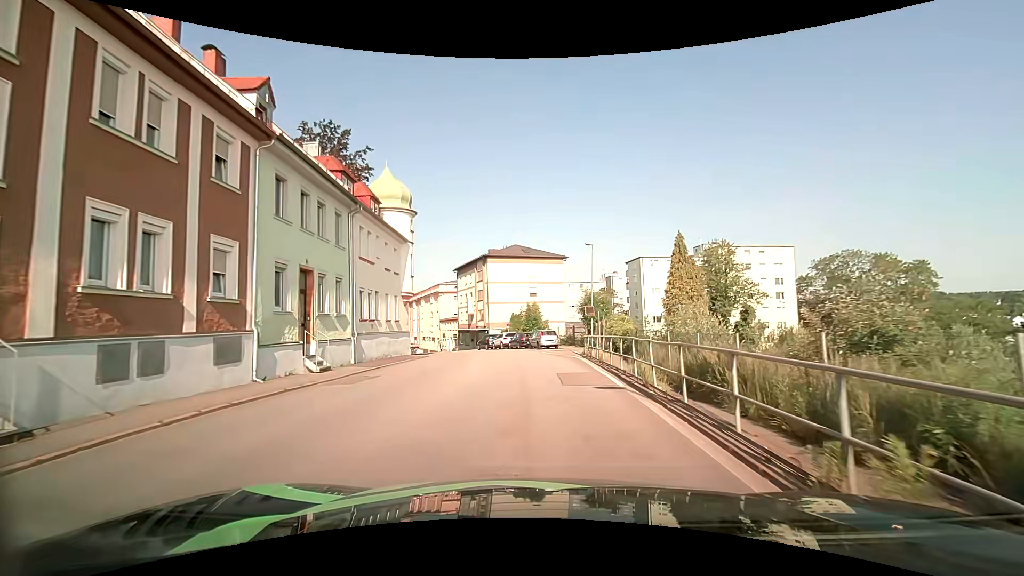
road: tertiary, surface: asphalt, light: Day
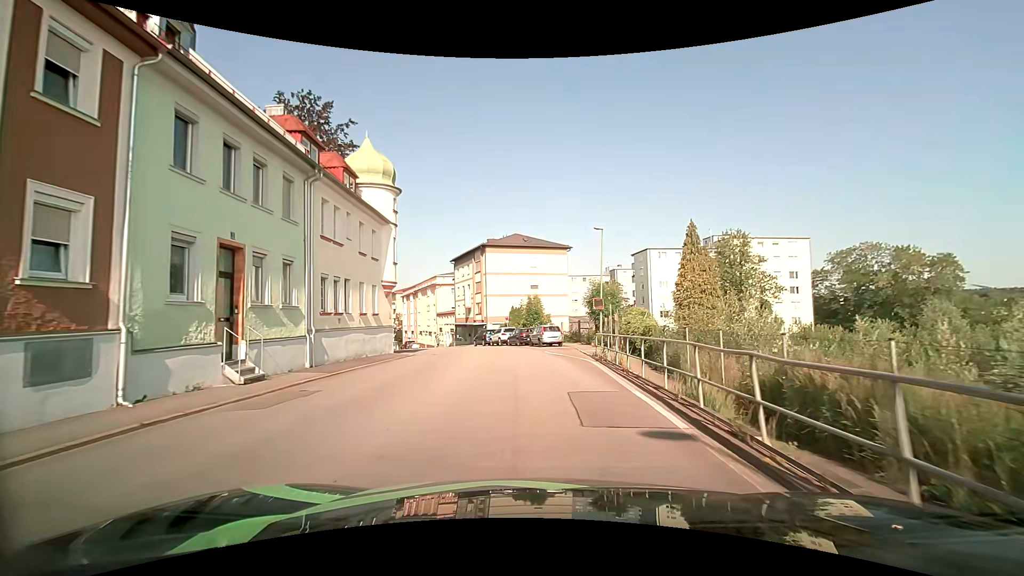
(0.0, +4.5) m; 0°
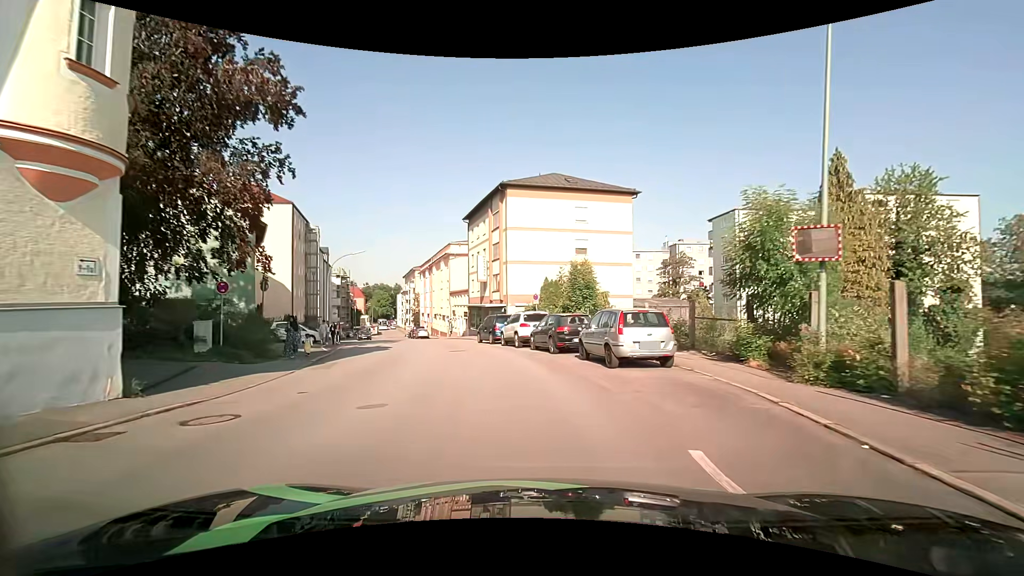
(-0.6, +22.4) m; -4°
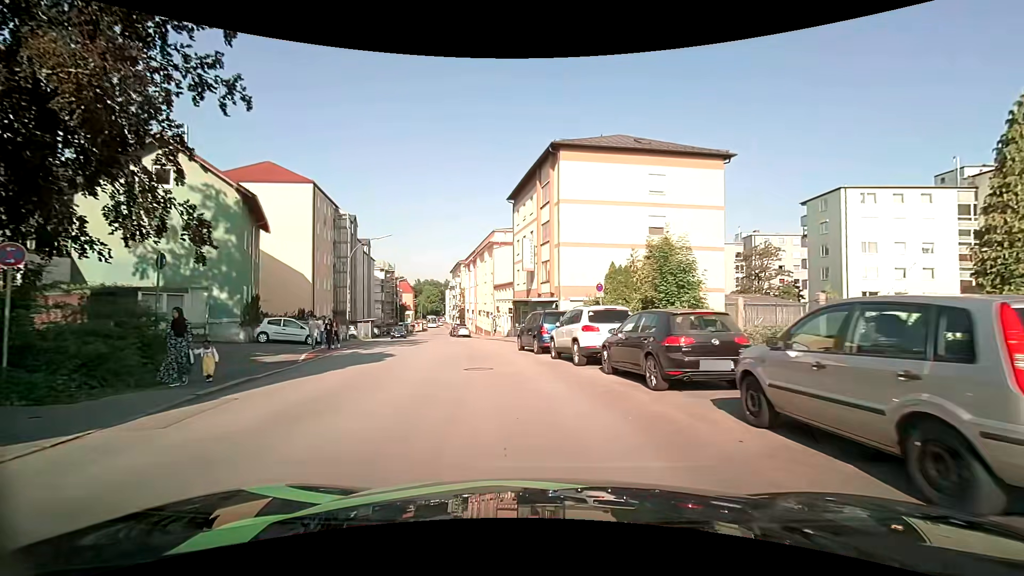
(-0.4, +8.9) m; -6°
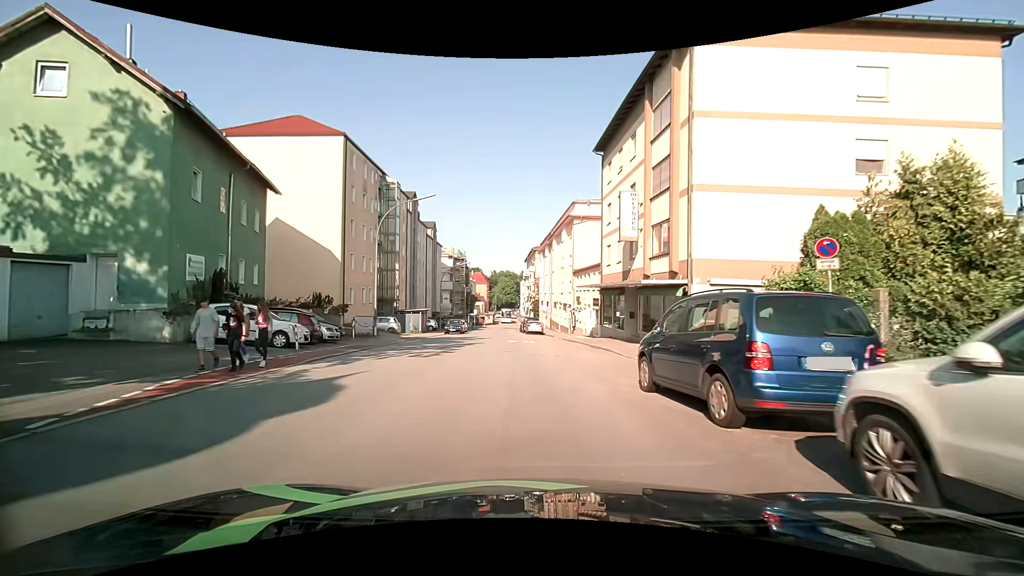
(-1.0, +12.5) m; -9°
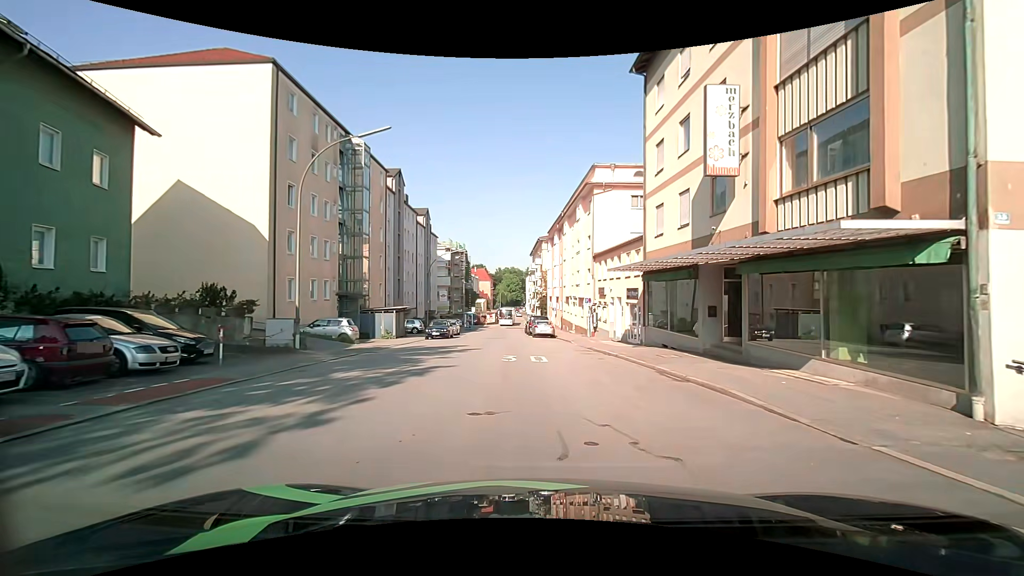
(-0.2, +11.4) m; 0°
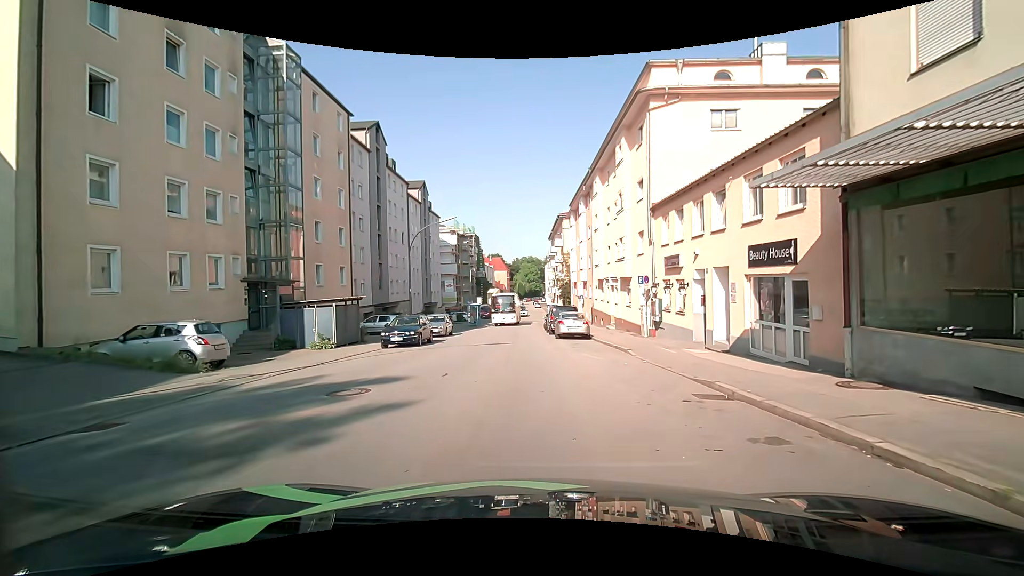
(-0.3, +13.9) m; -3°
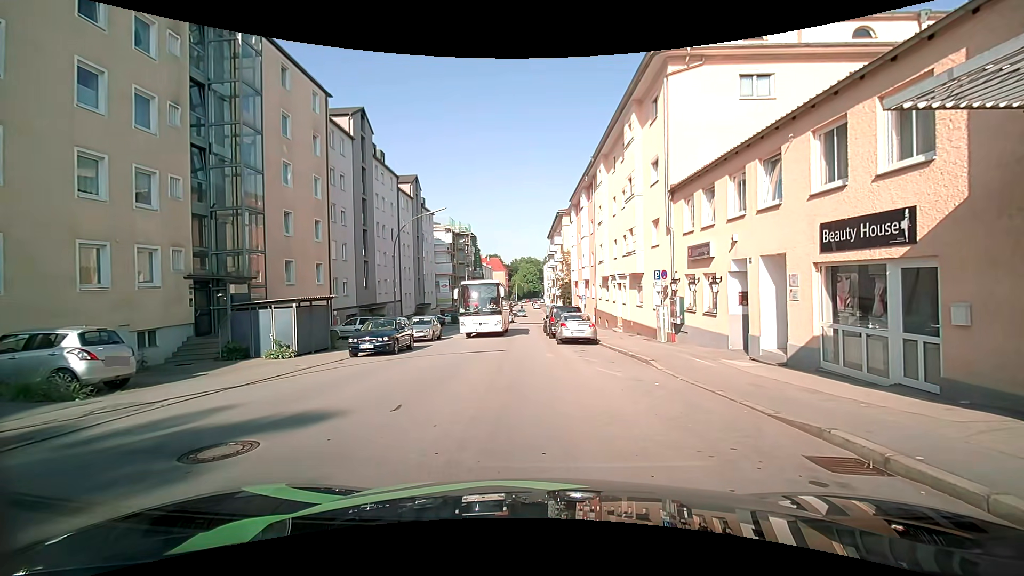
(+0.1, +3.4) m; 0°
